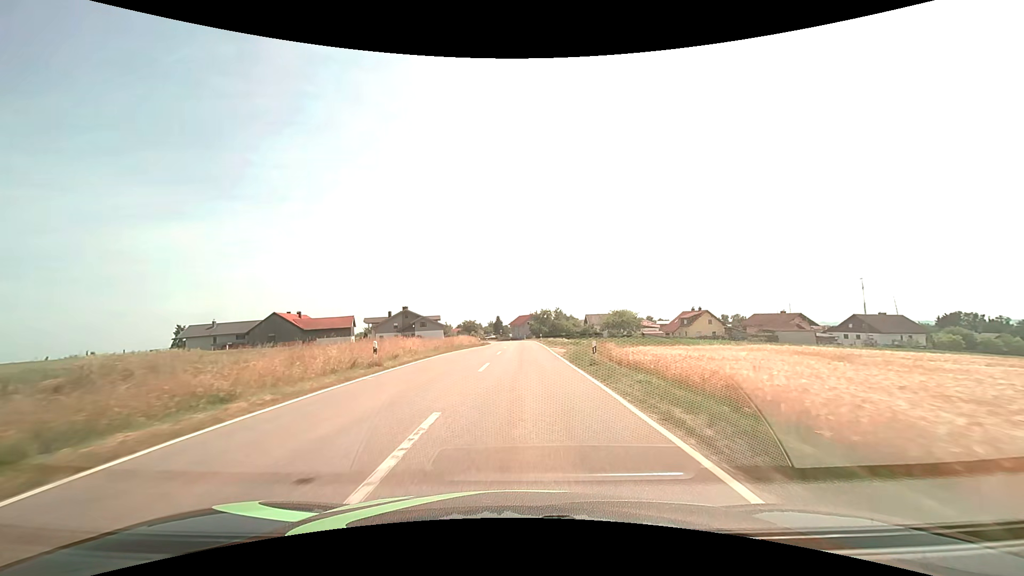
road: tertiary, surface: asphalt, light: Day
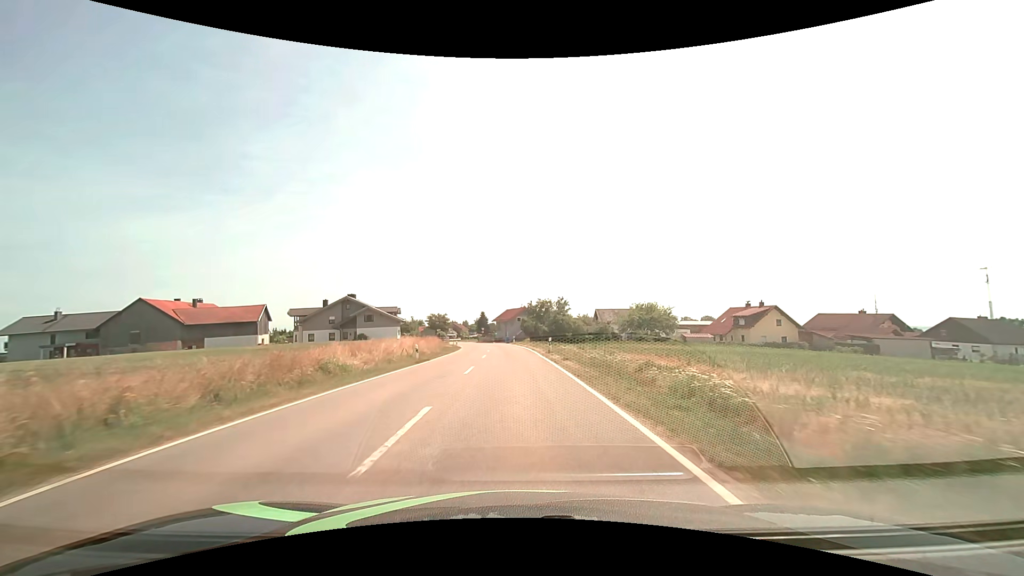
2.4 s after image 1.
(+0.2, +34.2) m; +1°
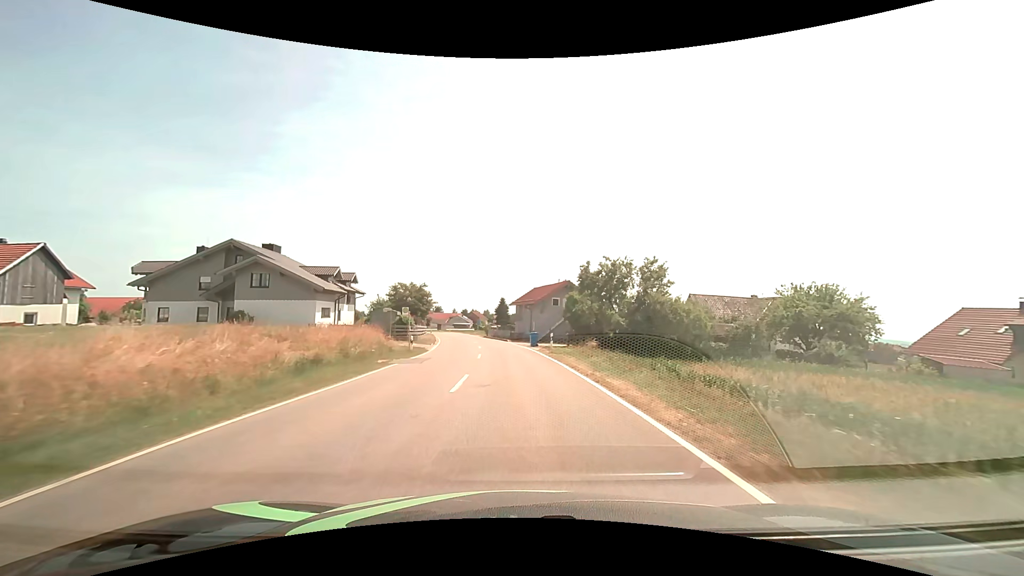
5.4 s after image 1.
(-1.1, +41.3) m; -3°
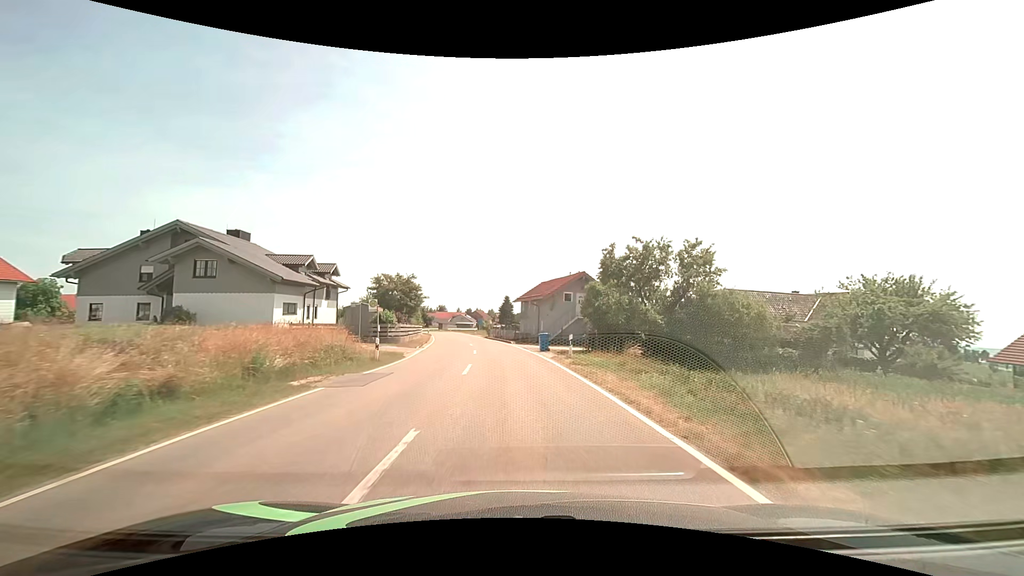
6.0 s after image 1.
(0.0, +7.9) m; 0°
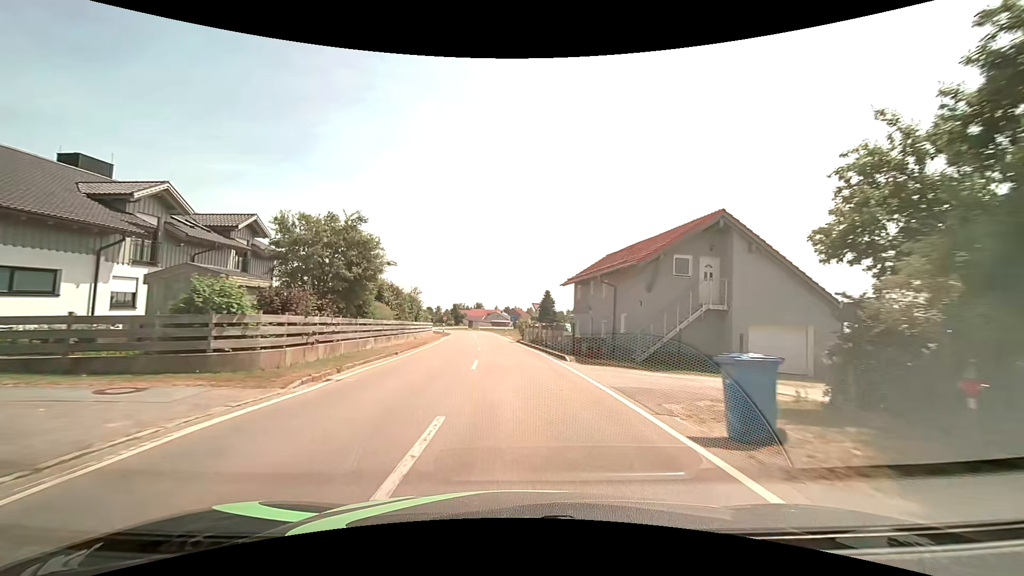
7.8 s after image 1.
(-0.8, +22.8) m; -5°
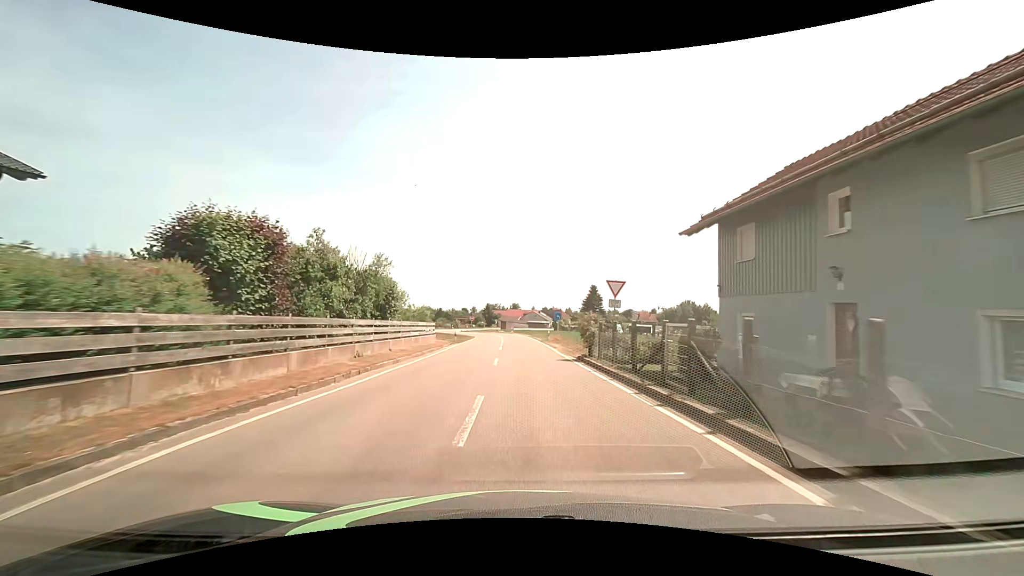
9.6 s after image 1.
(-0.8, +21.3) m; -4°
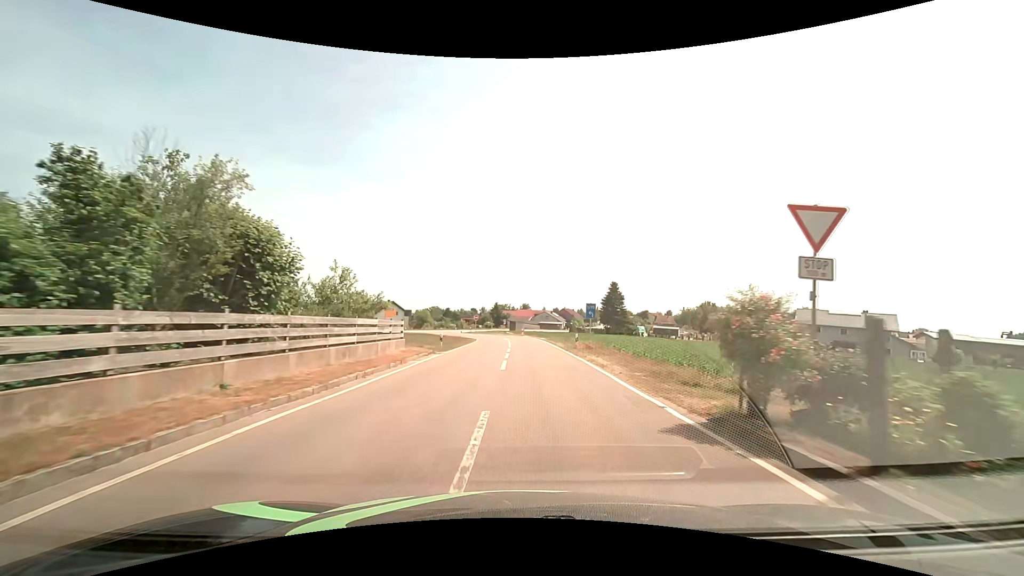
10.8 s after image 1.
(-0.1, +13.4) m; -1°
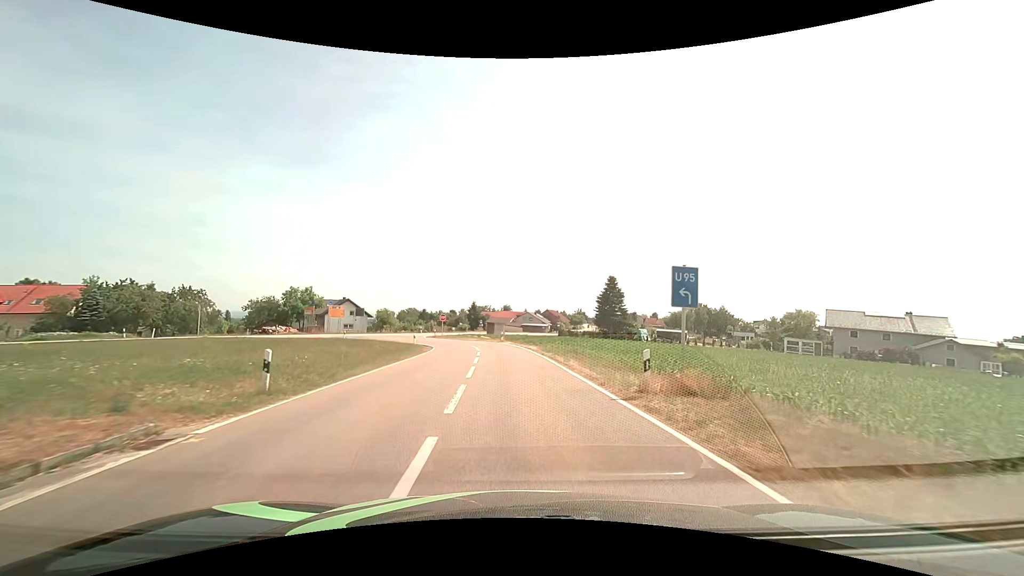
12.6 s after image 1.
(+0.2, +18.8) m; +3°
